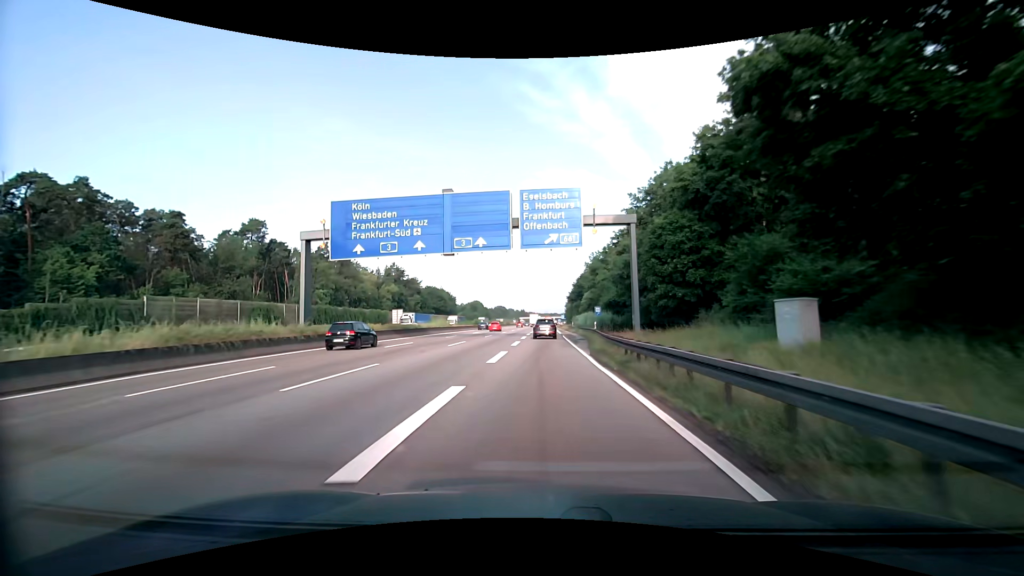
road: motorway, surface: asphalt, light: Day
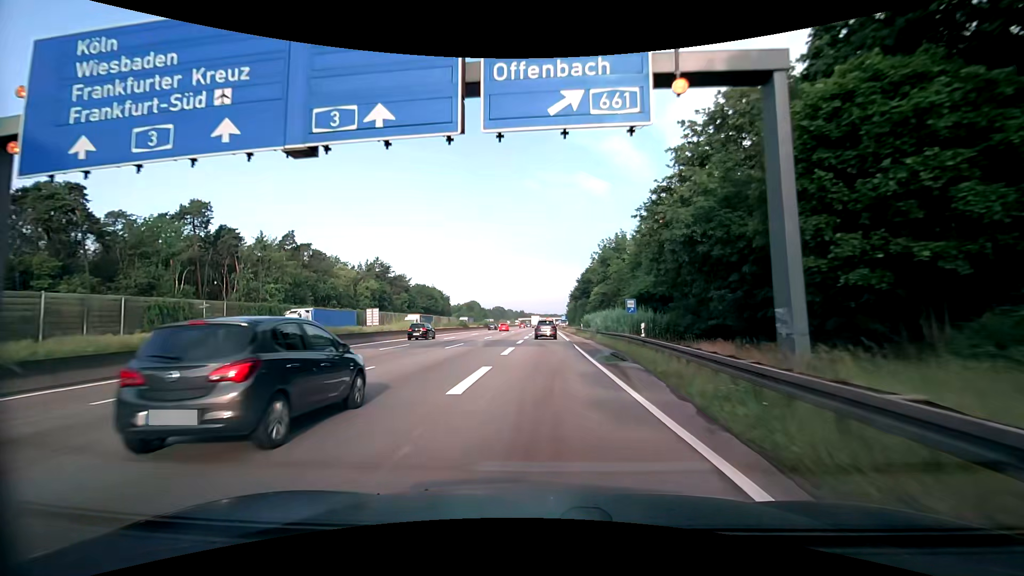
(0.0, +18.9) m; 0°
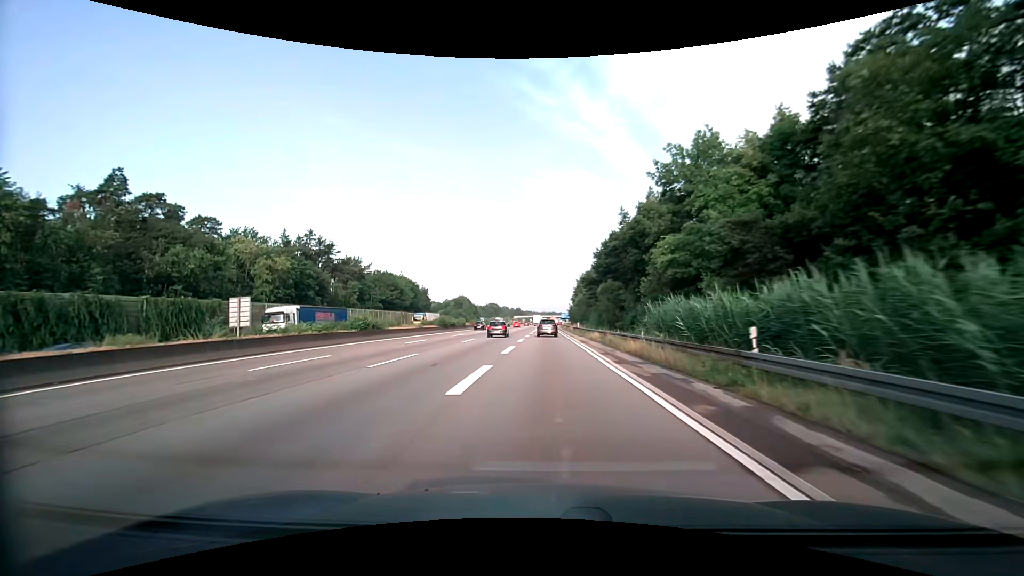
(+0.5, +48.7) m; +1°
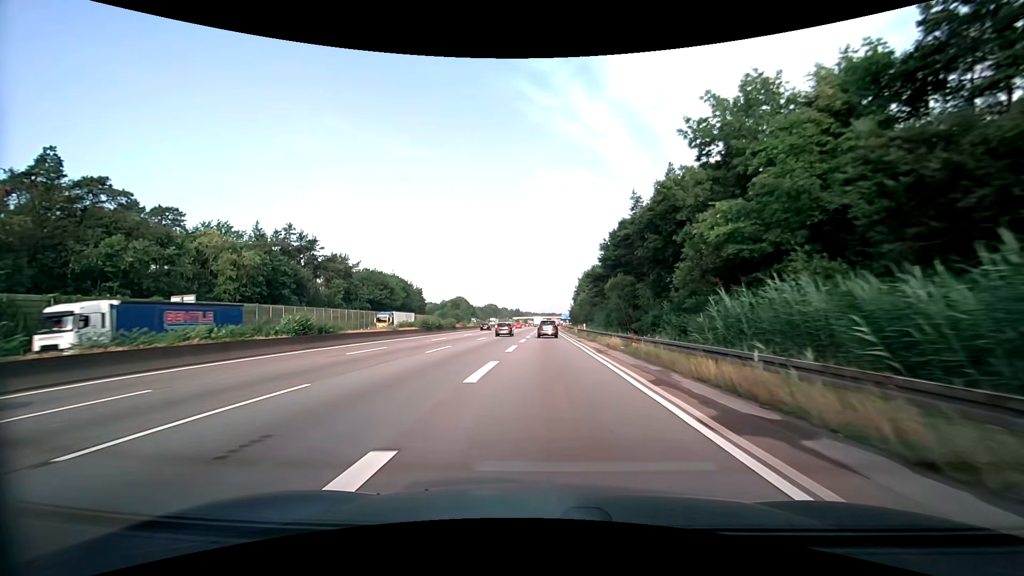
(0.0, +10.1) m; 0°
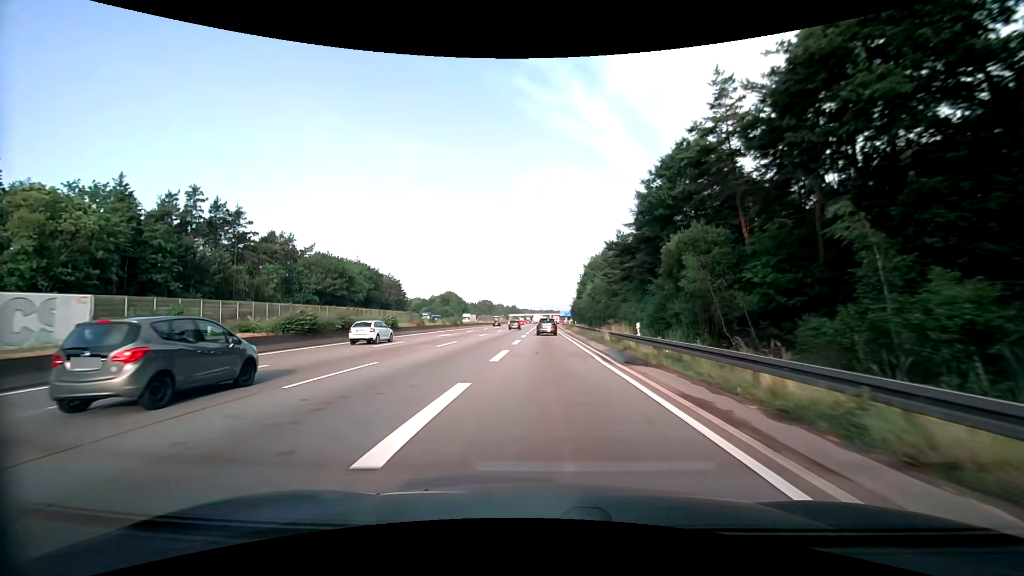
(0.0, +30.9) m; 0°
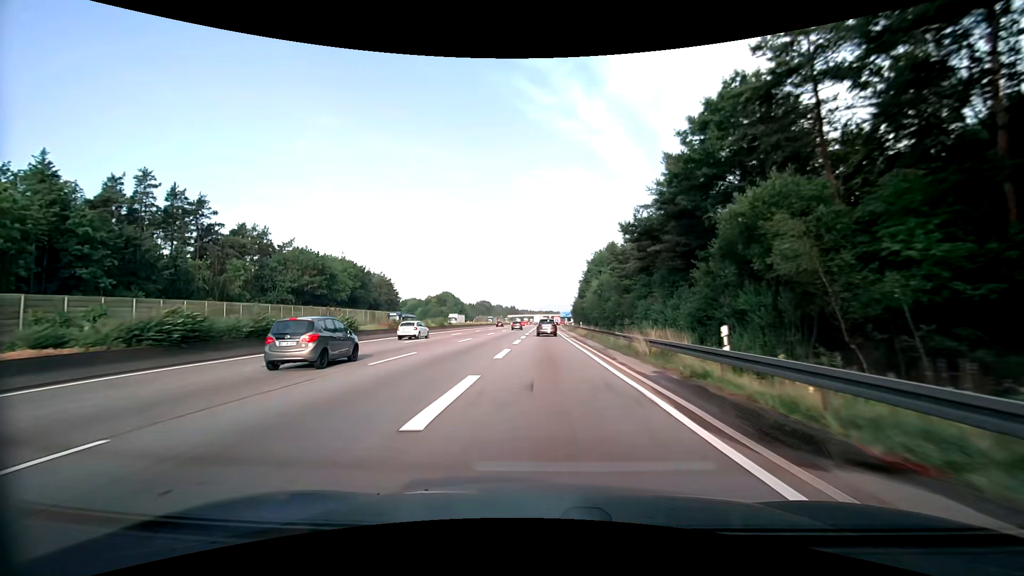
(0.0, +10.5) m; 0°
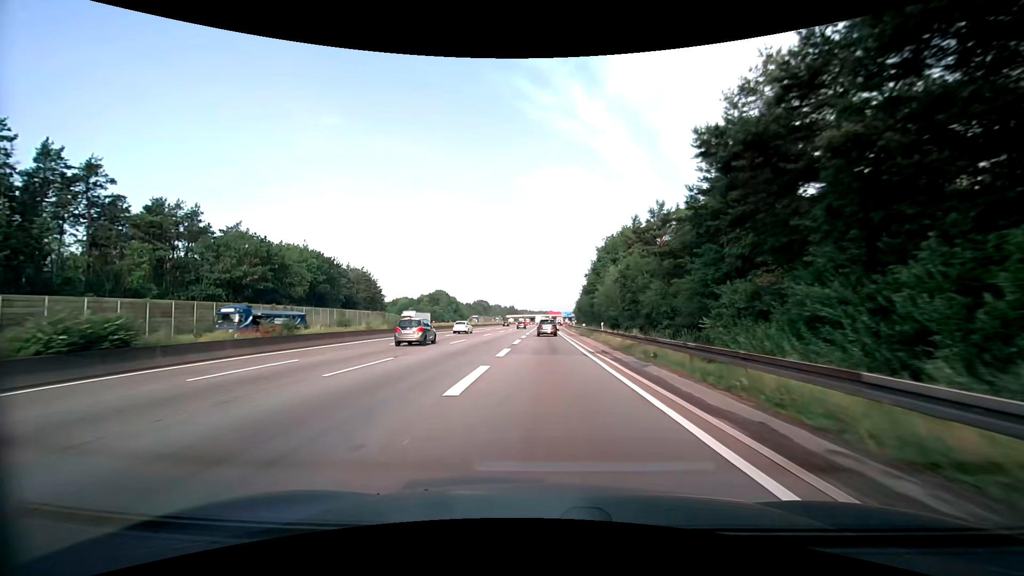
(-0.1, +21.4) m; 0°
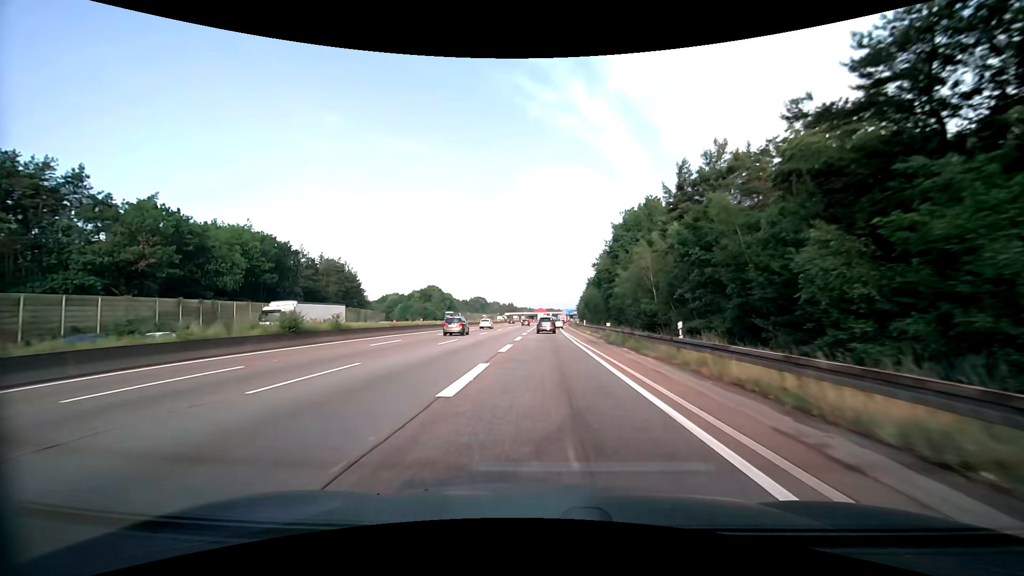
(0.0, +21.8) m; 0°
(0, +10) (0, +20) (0, +30) (0, +40) (0, +50) (0, +60) (+1, +70) (+1, +80) (+1, +90) (+1, +100) m
